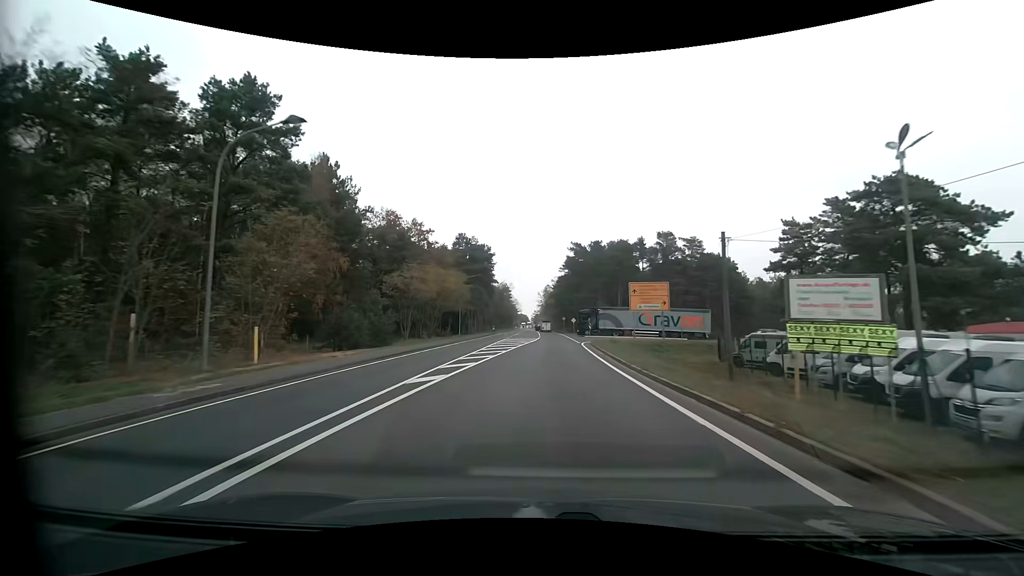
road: primary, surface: asphalt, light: Day
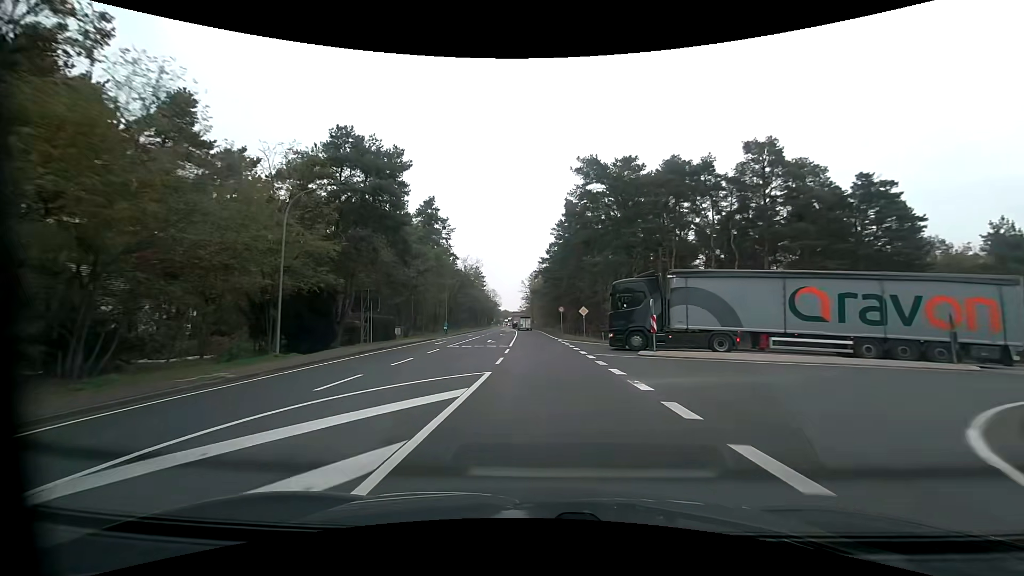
(+1.1, +42.9) m; +1°
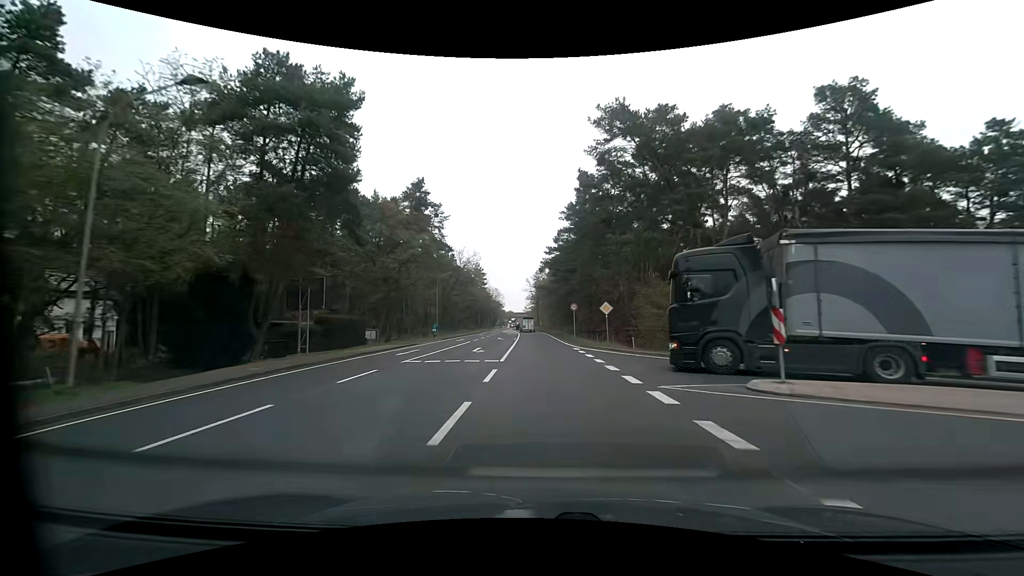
(-0.1, +10.6) m; -1°
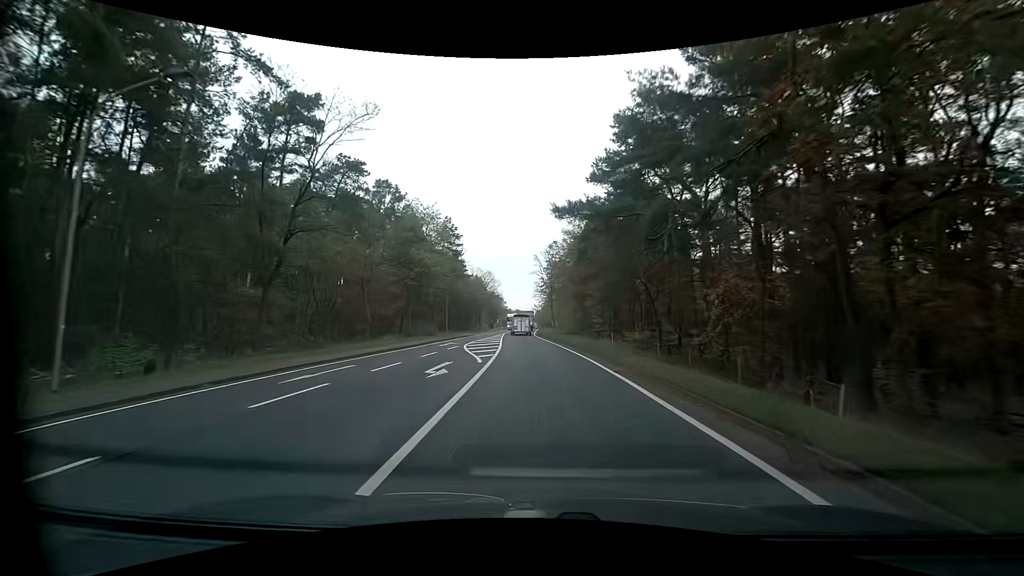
(-0.6, +51.0) m; -1°
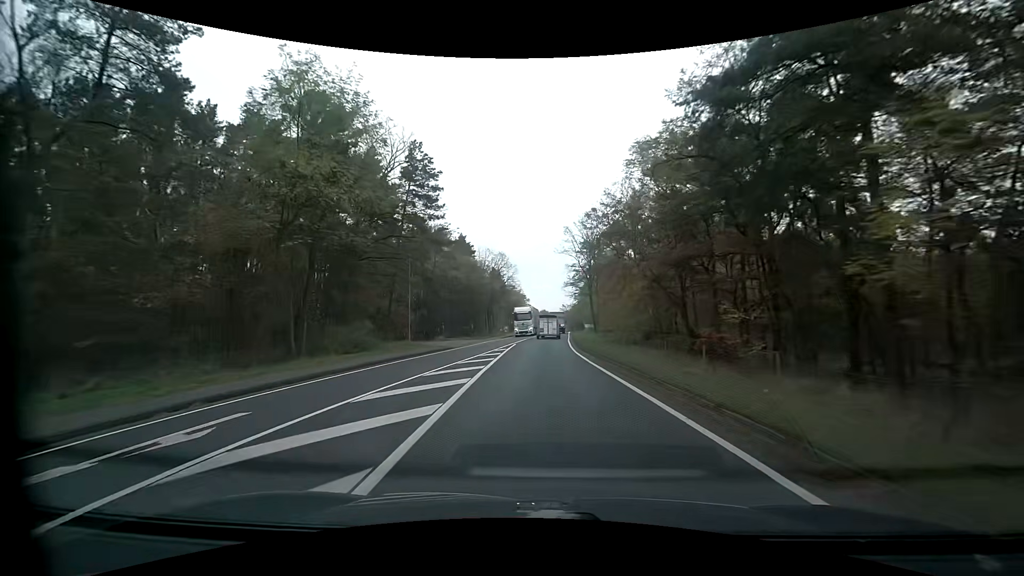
(-0.8, +28.8) m; -3°
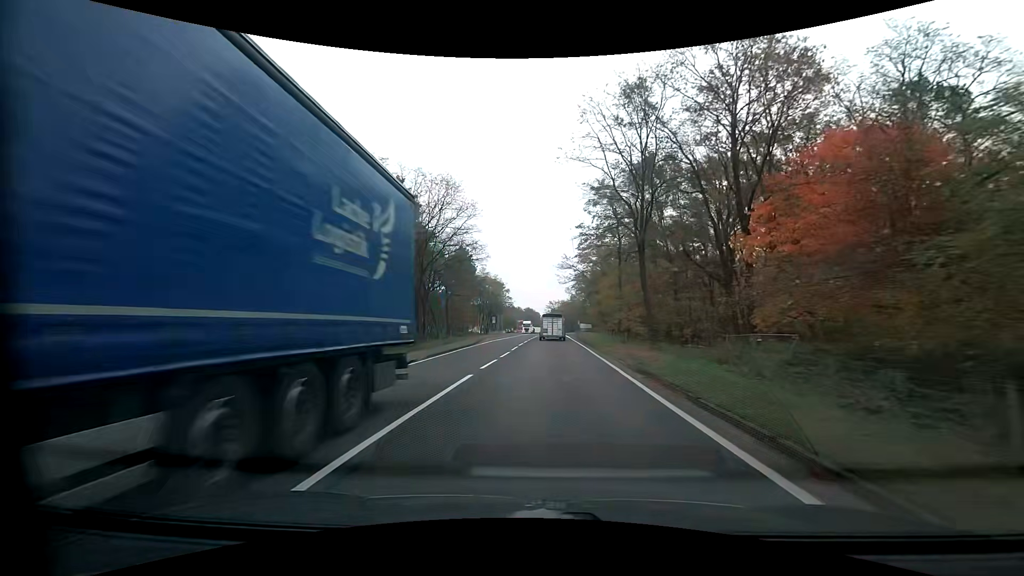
(-0.1, +37.2) m; +1°
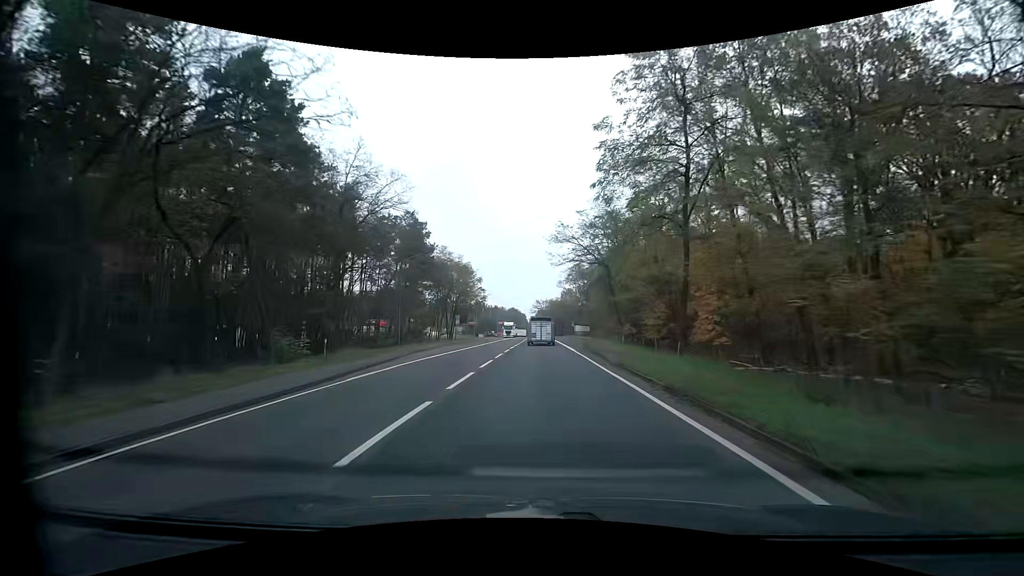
(+0.6, +28.5) m; +2°
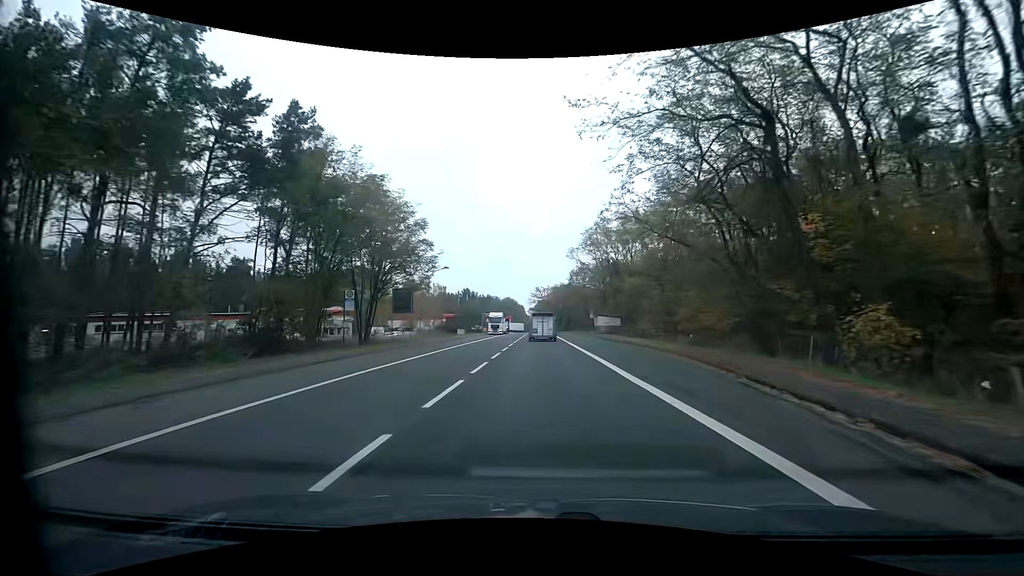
(0.0, +38.8) m; 0°
(0, +10) (0, +20) (0, +30) (0, +40) (0, +50) (0, +60) (0, +70) (0, +80) (0, +90) (0, +100) m
